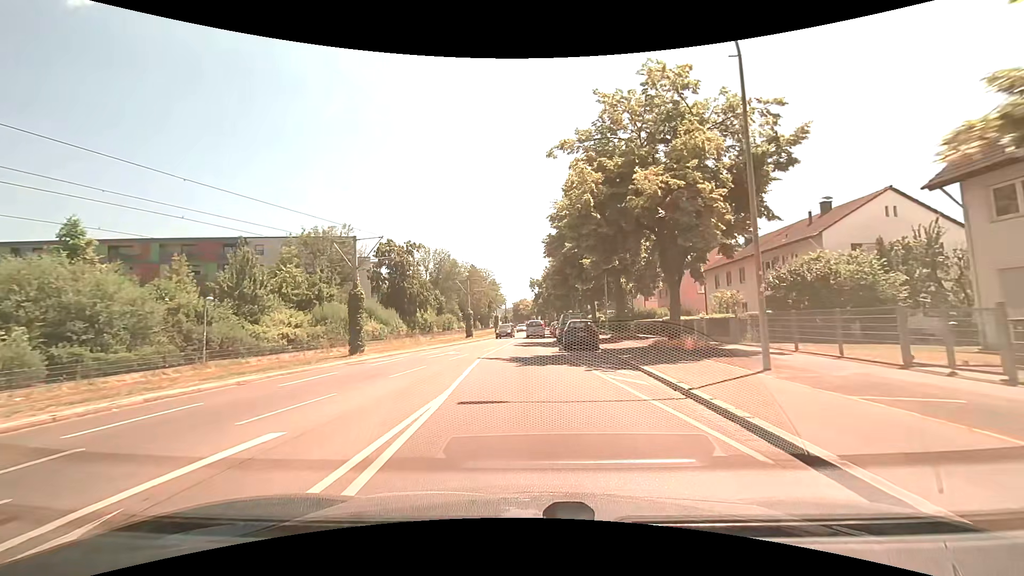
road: tertiary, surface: asphalt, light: Day
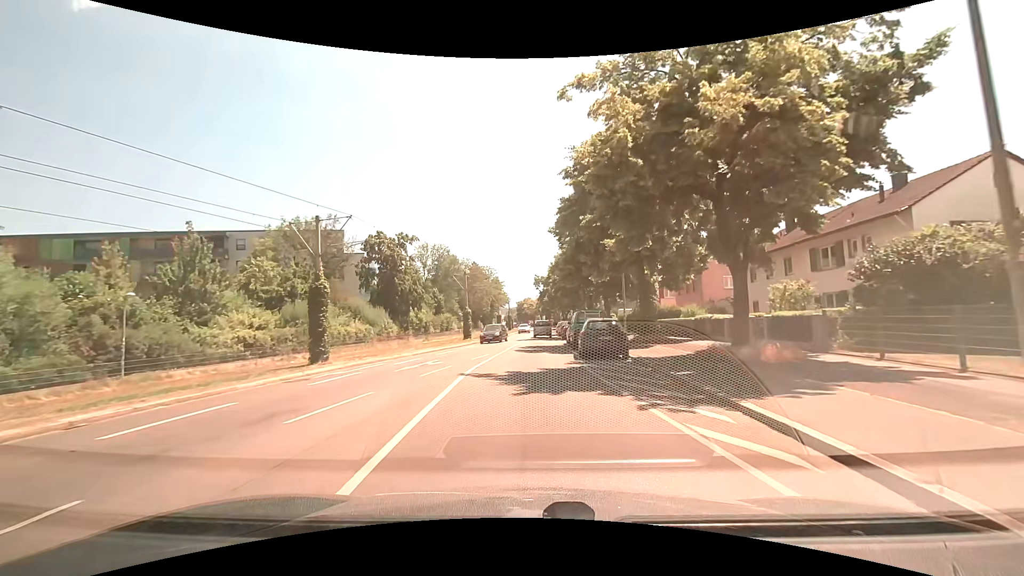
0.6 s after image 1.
(-0.1, +6.1) m; -1°
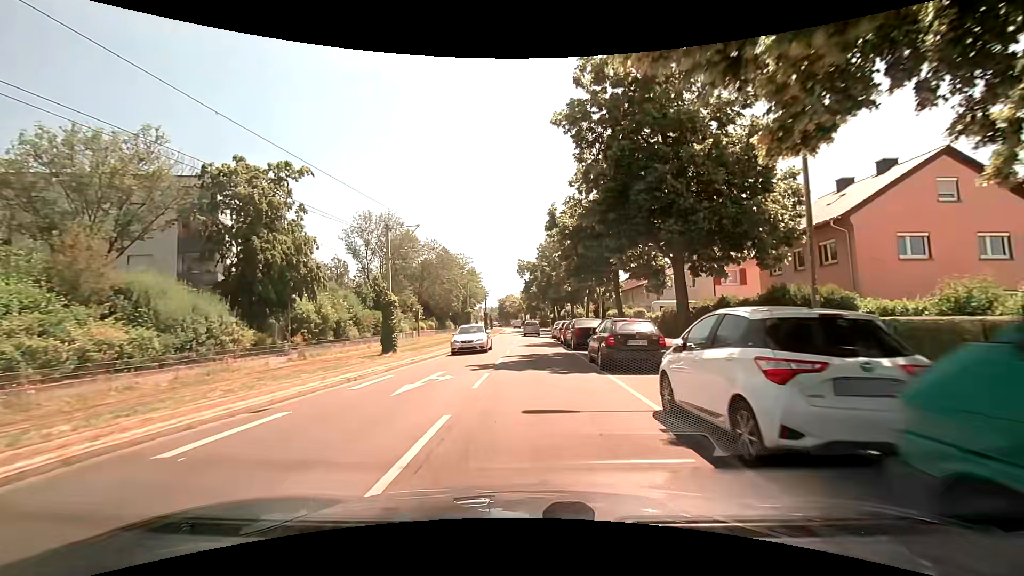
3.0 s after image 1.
(+0.1, +25.3) m; +2°
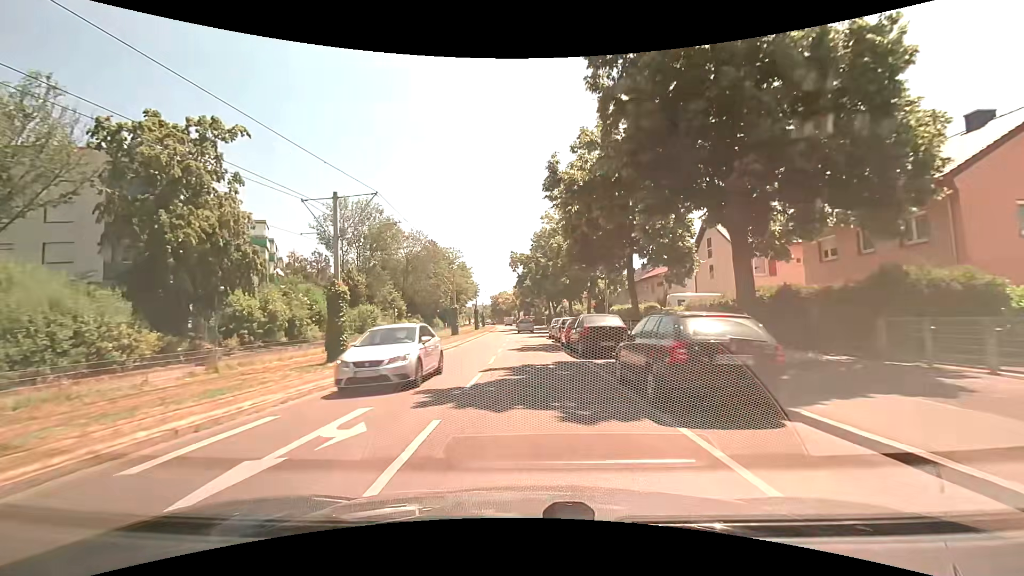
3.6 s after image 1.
(+0.1, +6.6) m; 0°
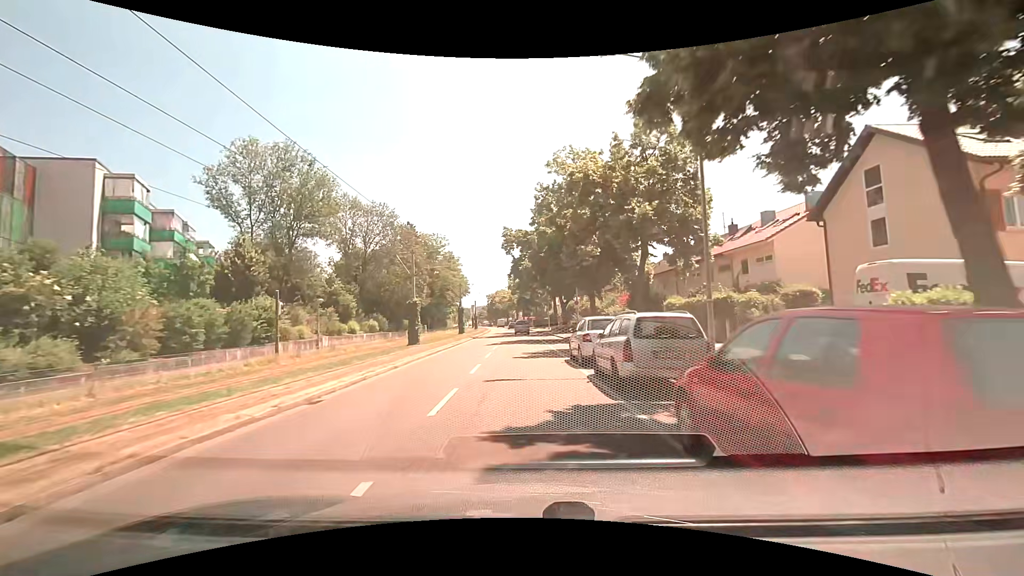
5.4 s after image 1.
(+0.2, +20.3) m; 0°
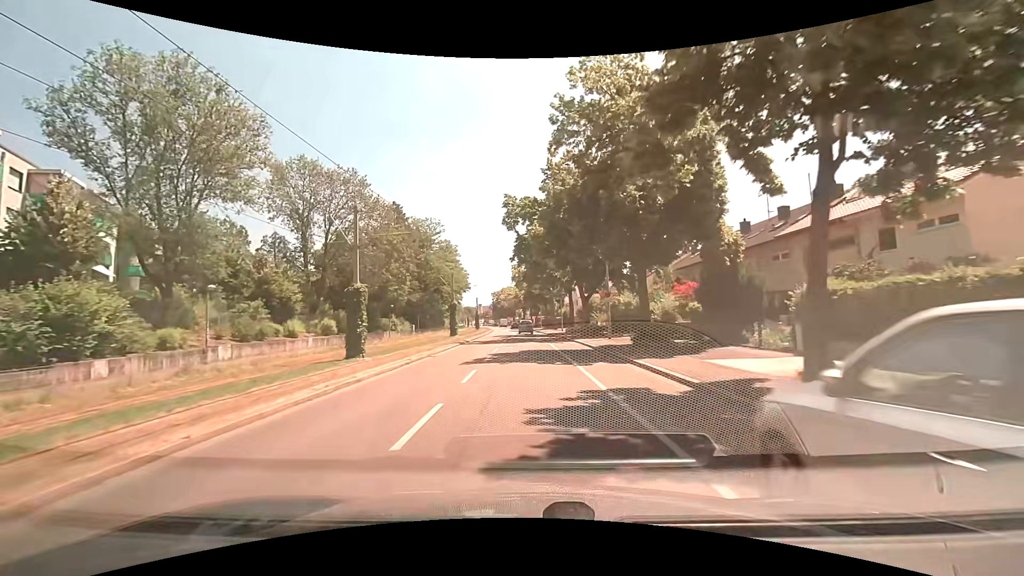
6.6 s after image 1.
(-0.1, +14.0) m; 0°
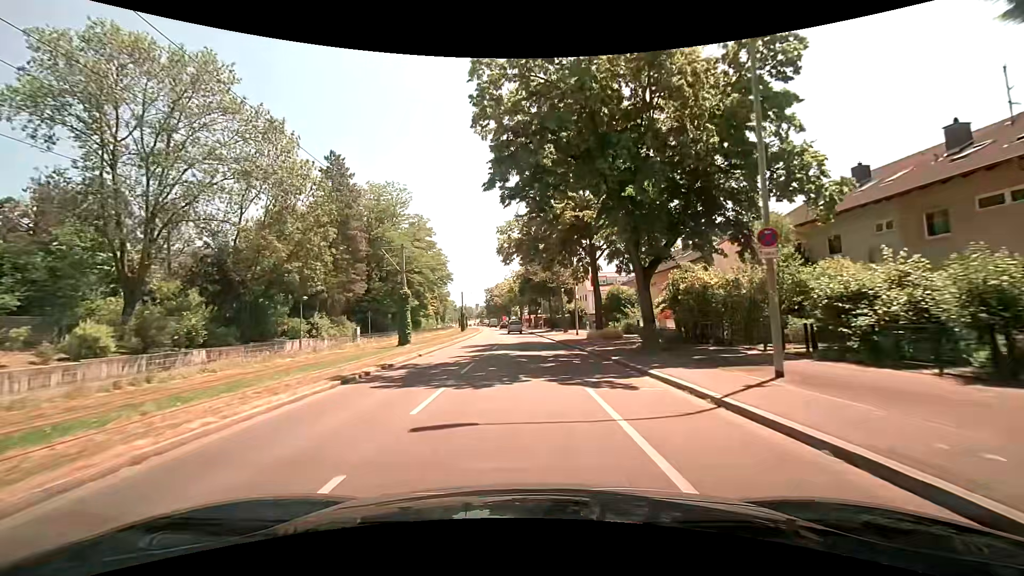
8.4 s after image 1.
(0.0, +21.7) m; 0°
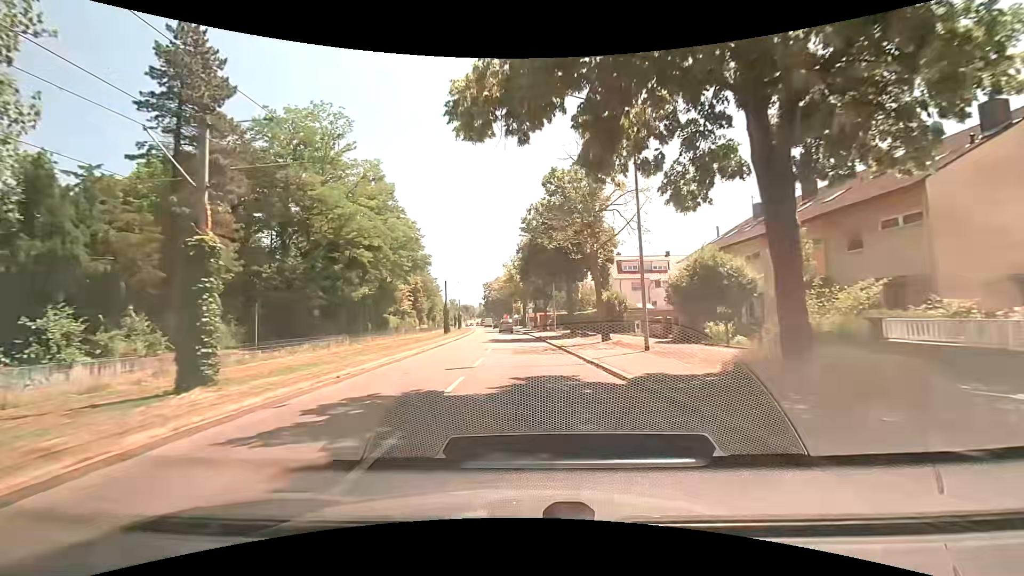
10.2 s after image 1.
(-0.2, +22.5) m; 0°
(0, +10) (0, +20) (-1, +30) (-1, +40) (-2, +50) (-2, +60) (-3, +70) (-4, +80) (-5, +90) (-6, +100) m
